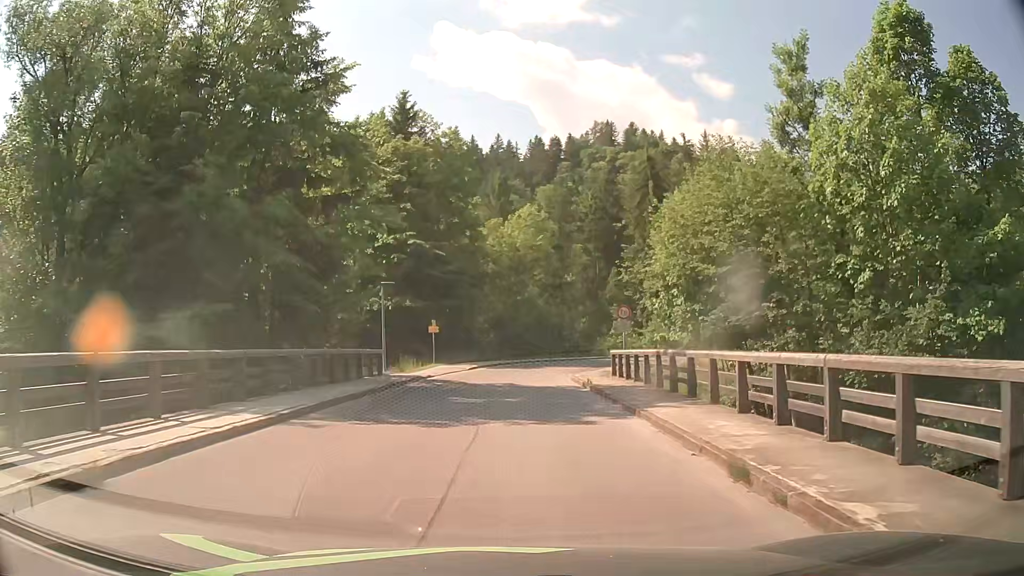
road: tertiary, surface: asphalt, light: Day
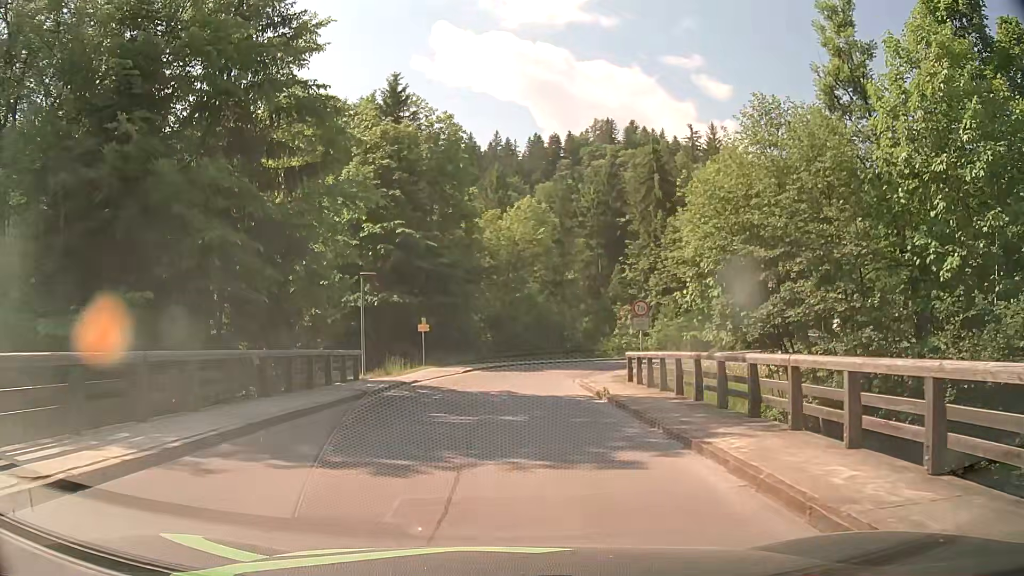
(+0.1, +4.0) m; 0°
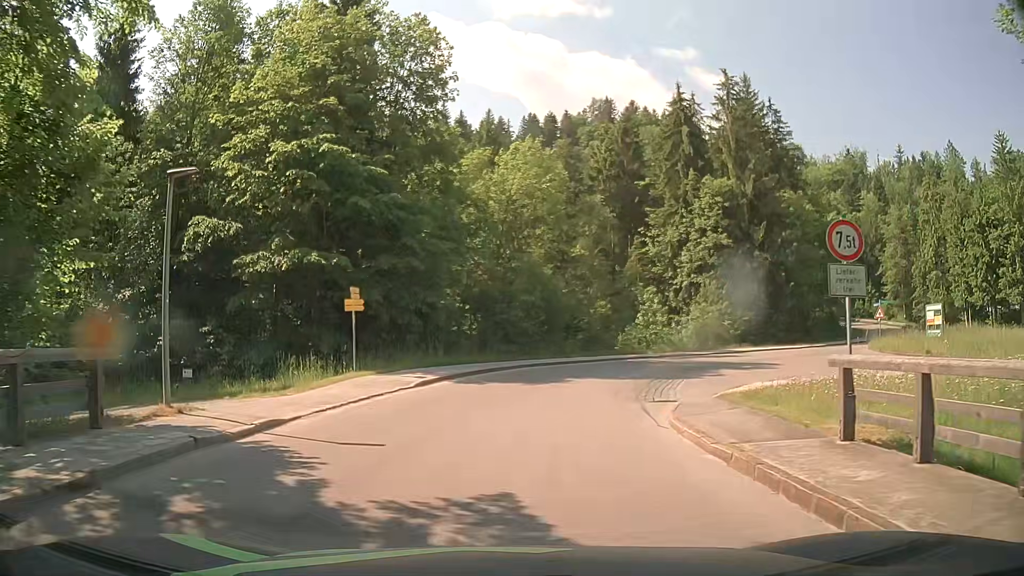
(+0.1, +15.3) m; +1°
(0, +10) (+2, +20) (+6, +29) (+13, +36) (+21, +42) (+29, +48) (+37, +55) (+43, +62) (+48, +71) (+51, +80) m
